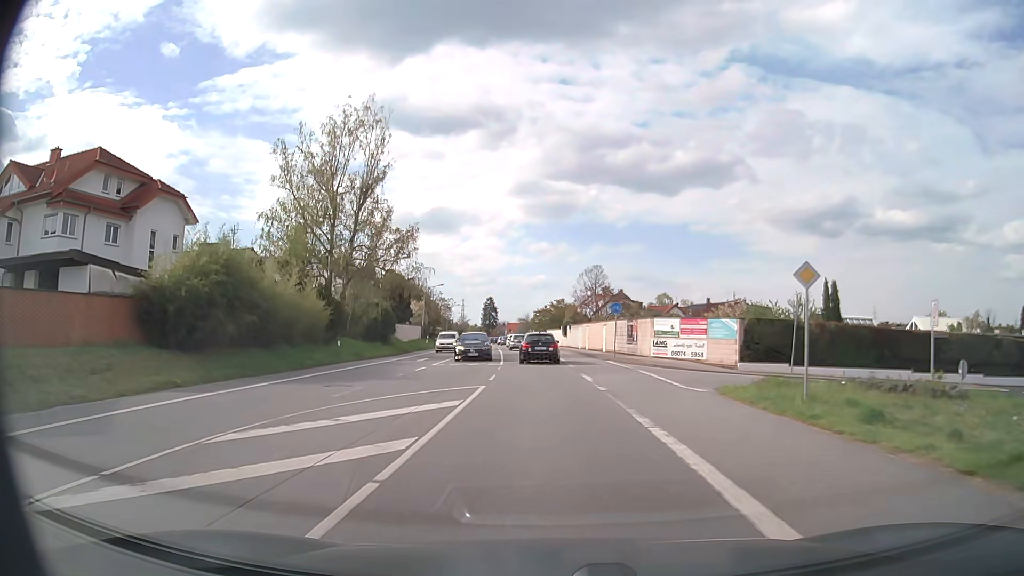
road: primary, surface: asphalt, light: Day
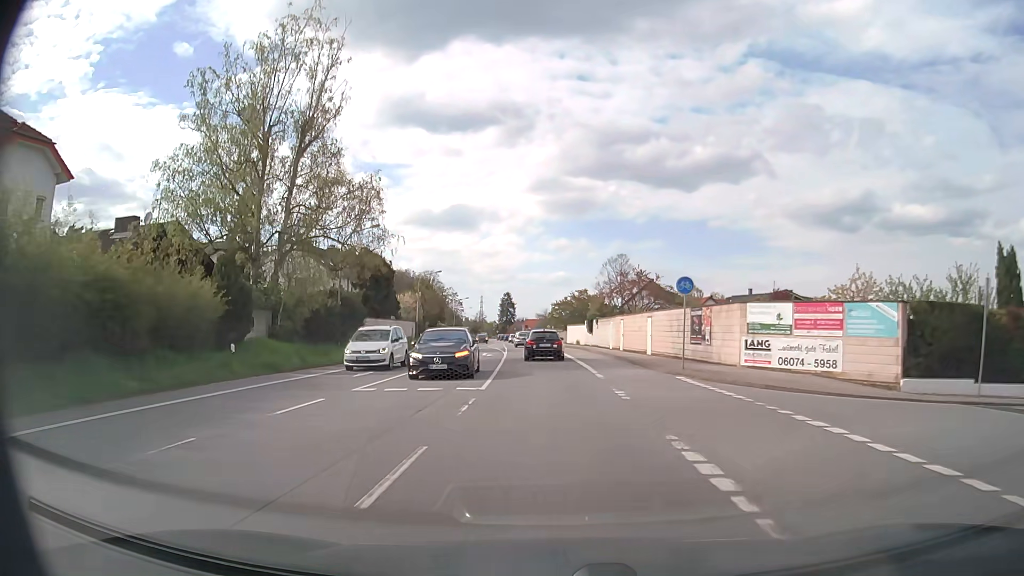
(-0.2, +15.1) m; -1°
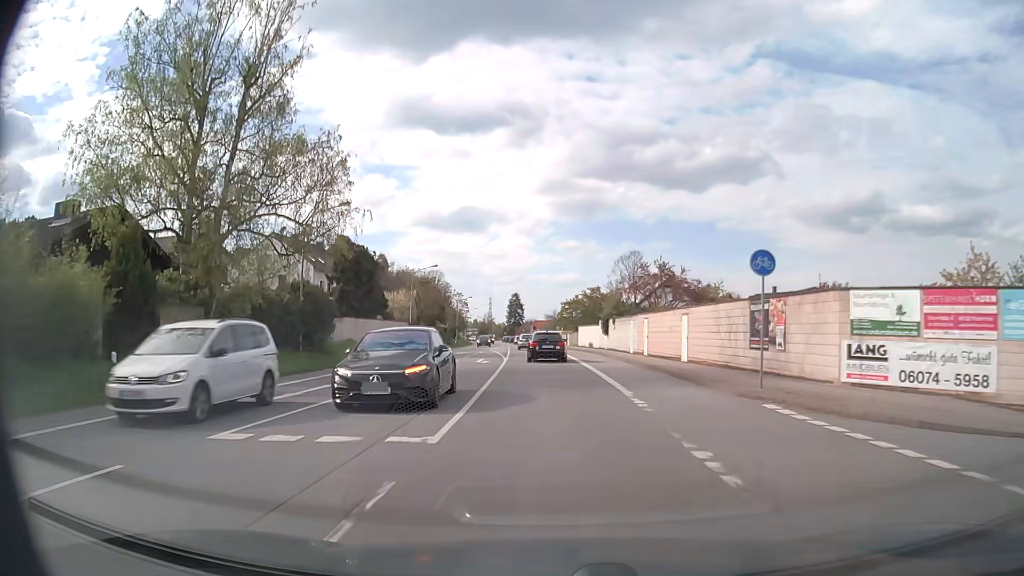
(-0.1, +7.7) m; -1°
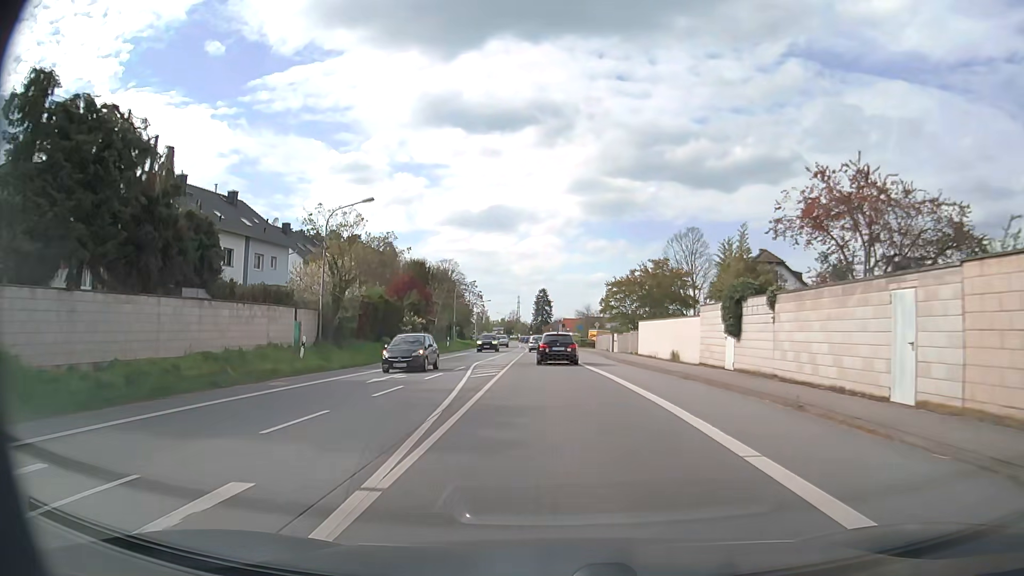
(-0.8, +31.3) m; -3°
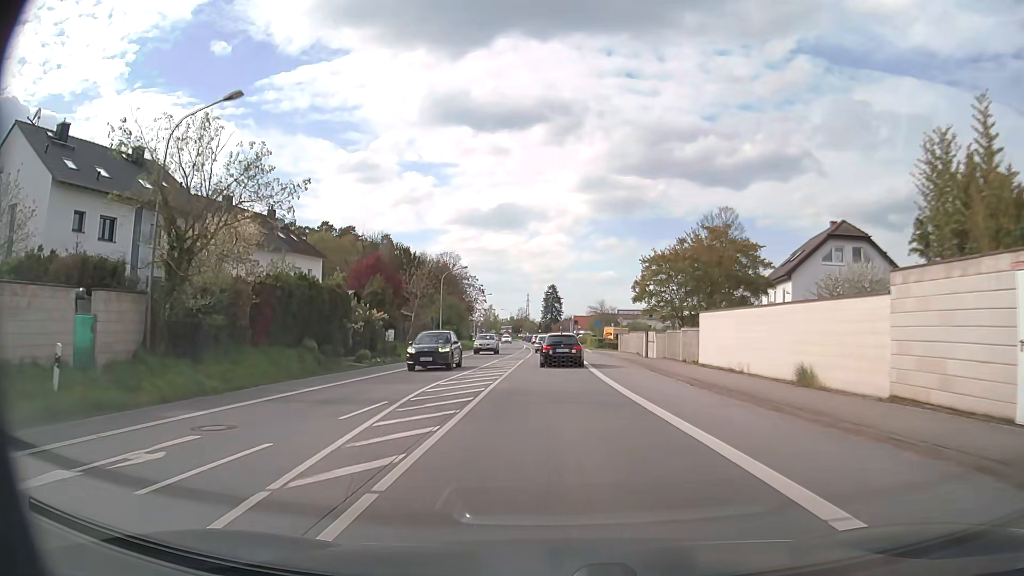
(-0.1, +15.6) m; -1°
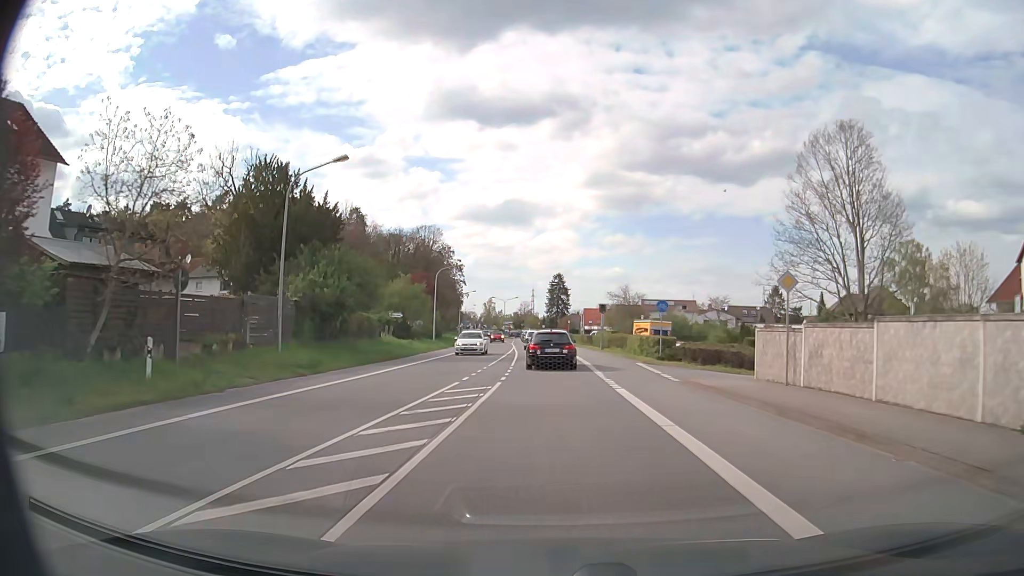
(-0.2, +38.3) m; -1°
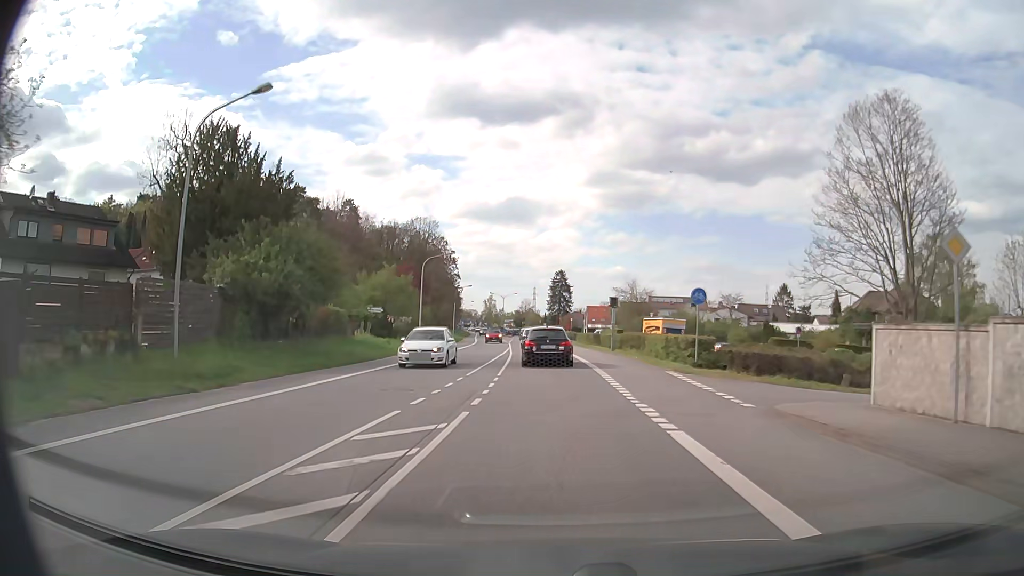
(0.0, +7.6) m; 0°
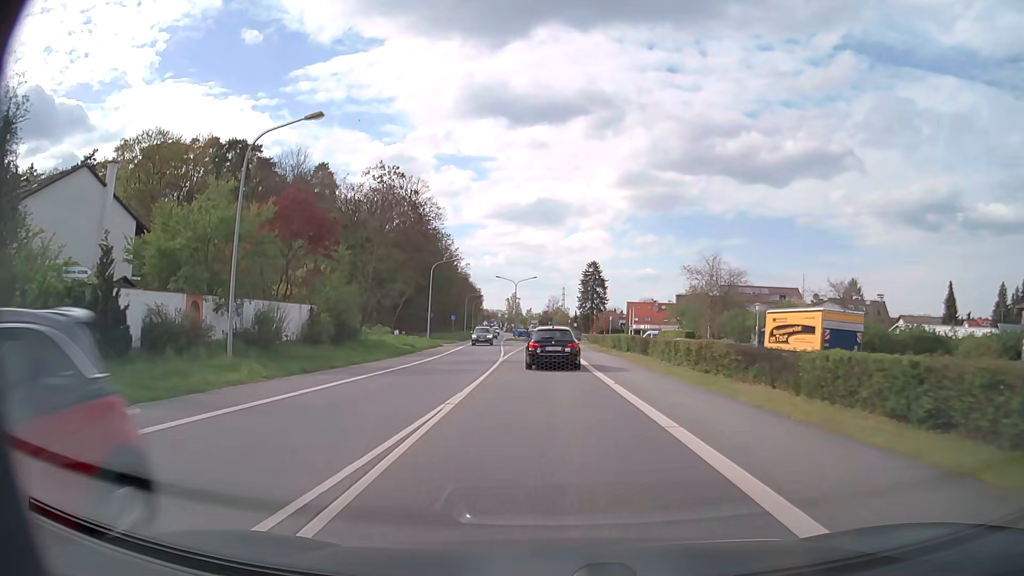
(-0.6, +37.4) m; -2°
(0, +10) (0, +20) (0, +30) (-1, +40) (-1, +50) (-1, +60) (-1, +70) (-1, +80) (-2, +90) (-3, +100) m
